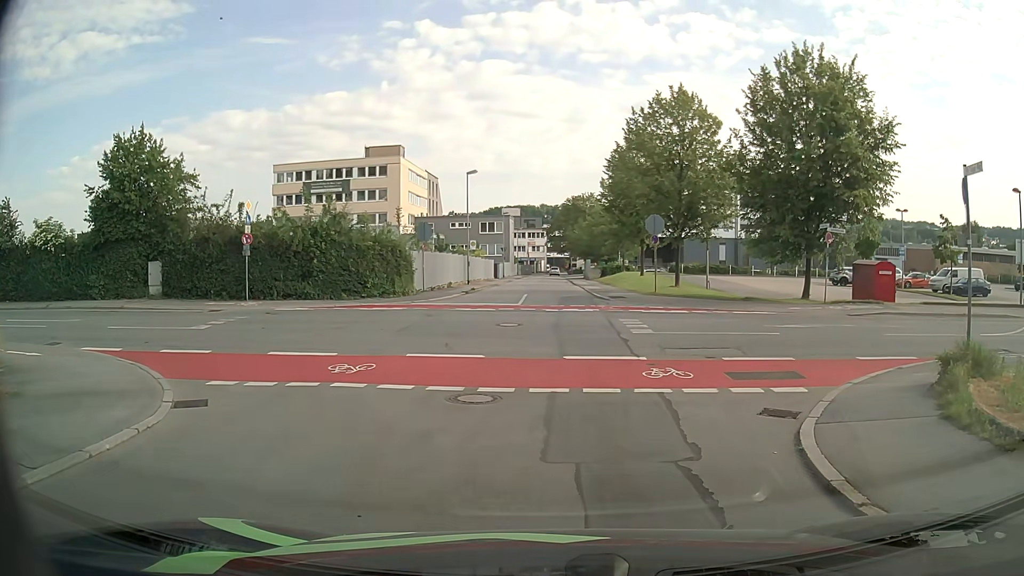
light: Day
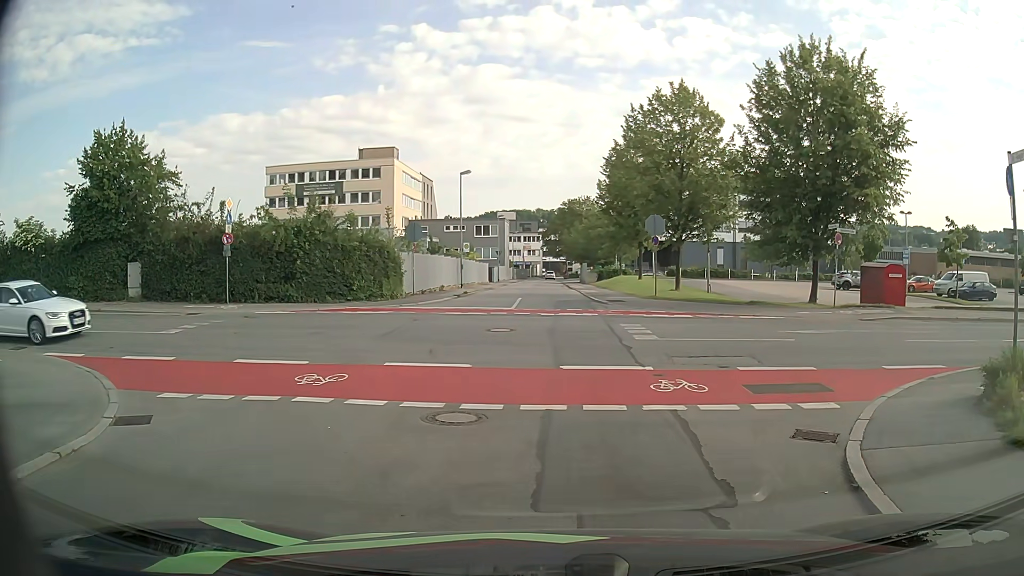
(0.0, +1.3) m; 0°
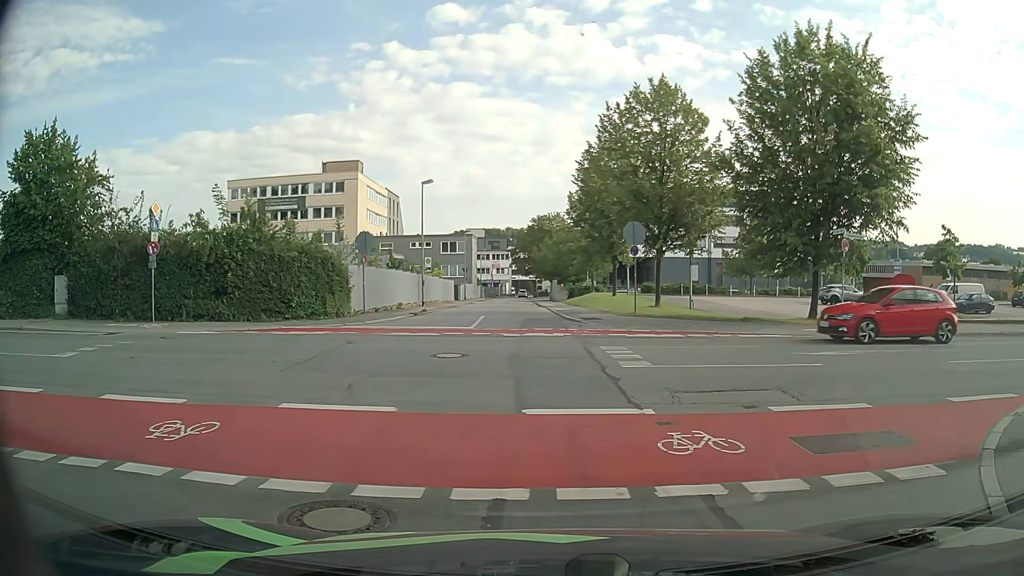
(0.0, +3.2) m; +1°
